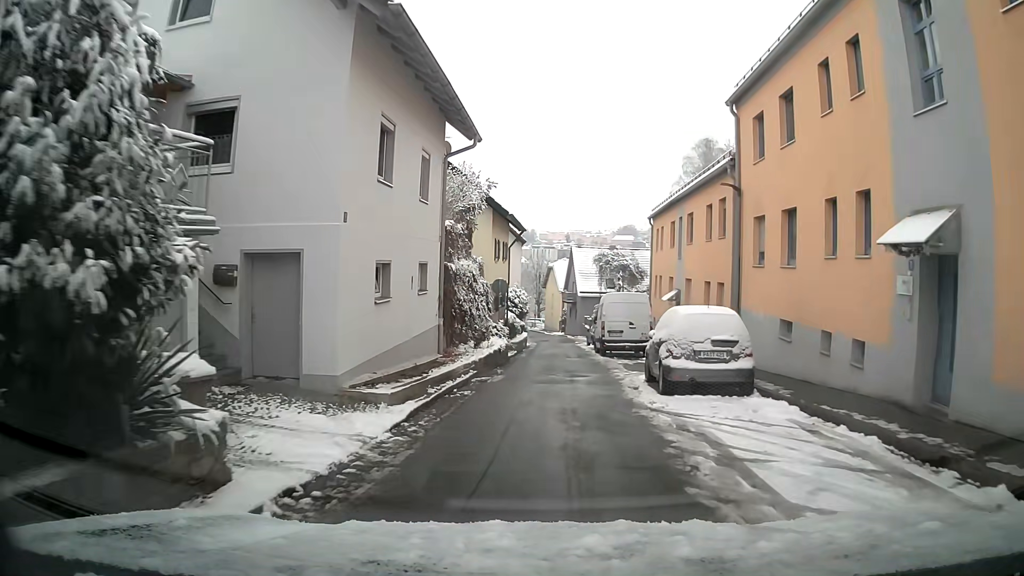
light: Day
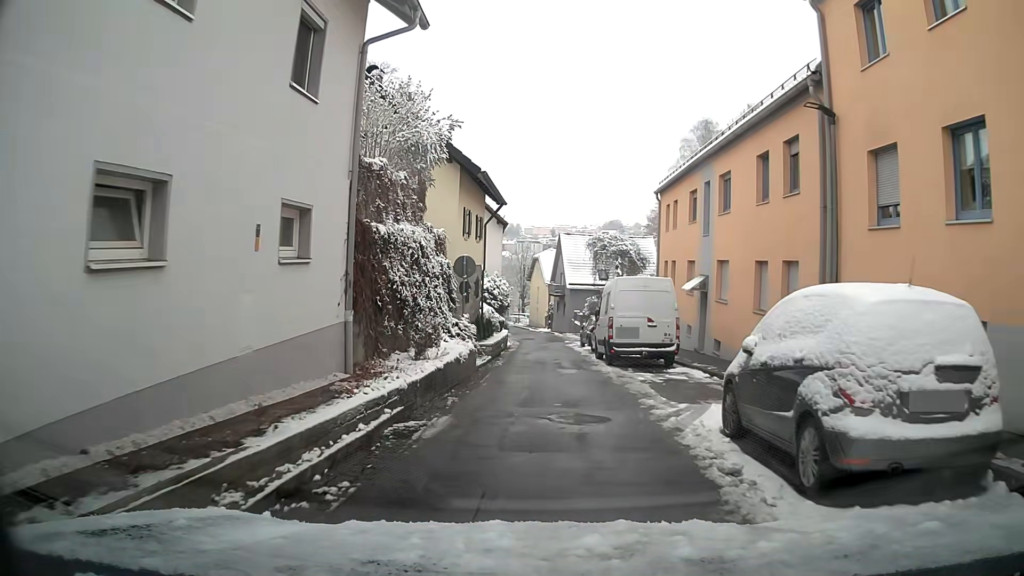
(+0.1, +7.5) m; +2°
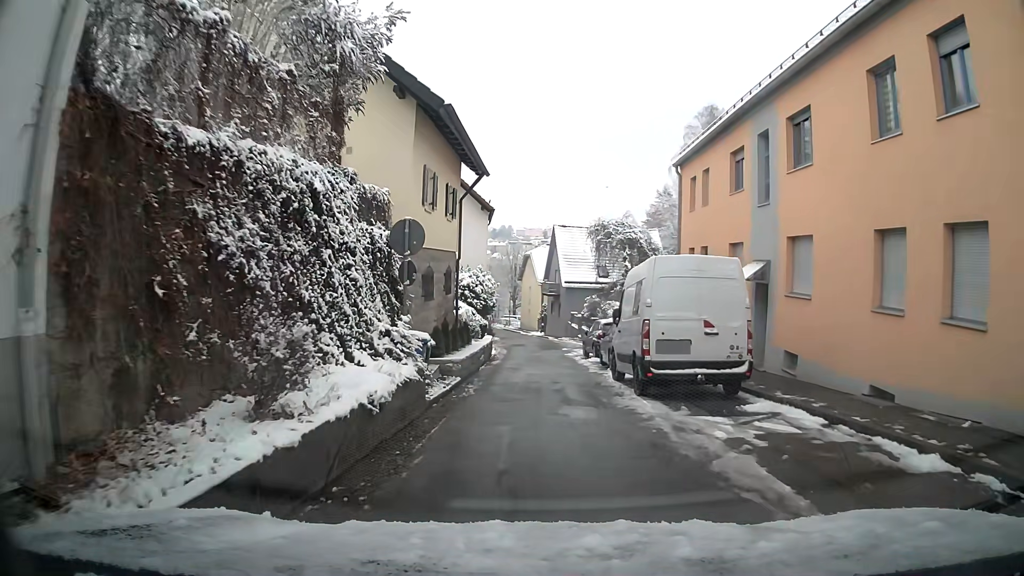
(0.0, +7.0) m; +1°
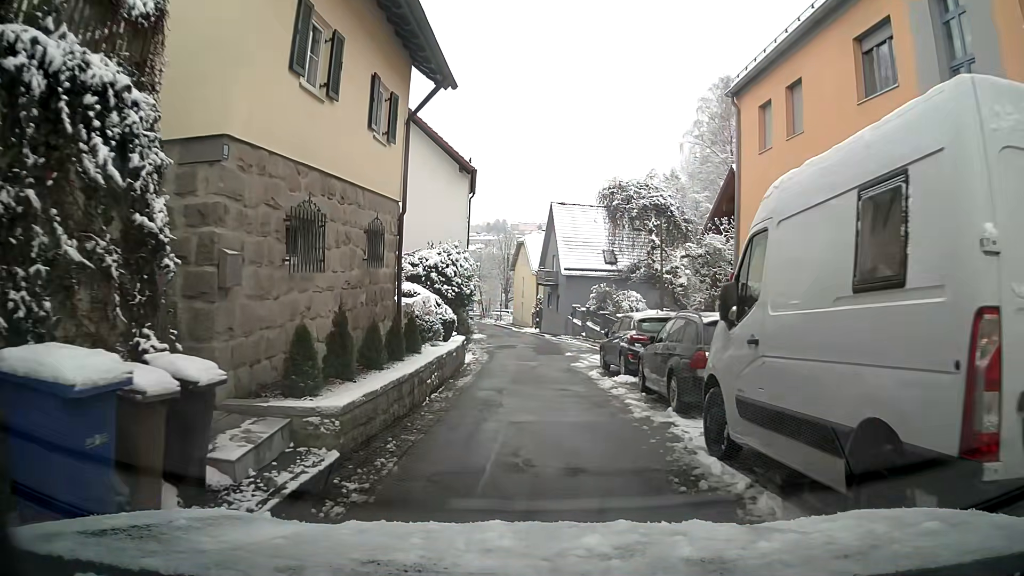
(+0.1, +9.1) m; +1°
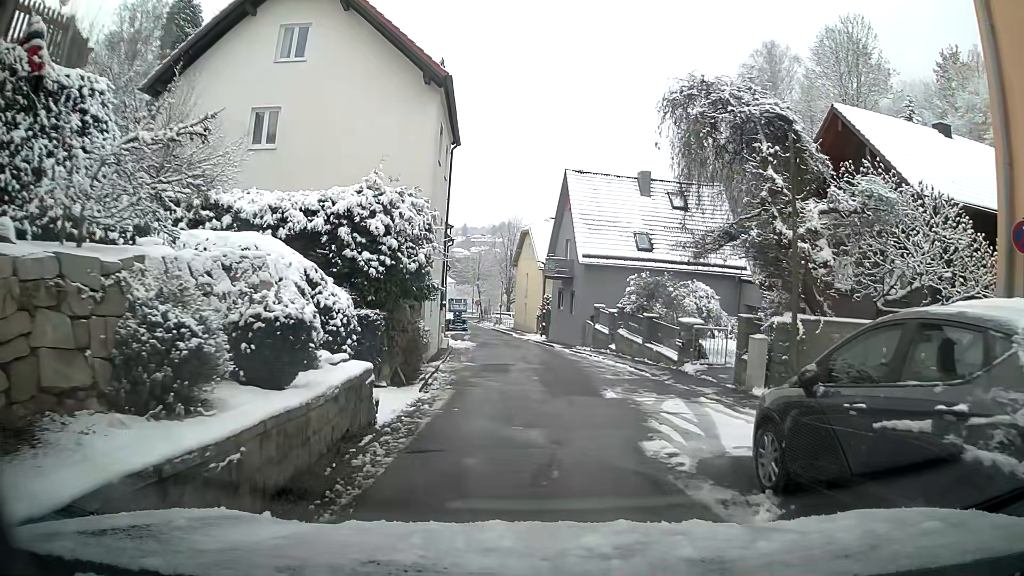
(-0.1, +12.3) m; -1°
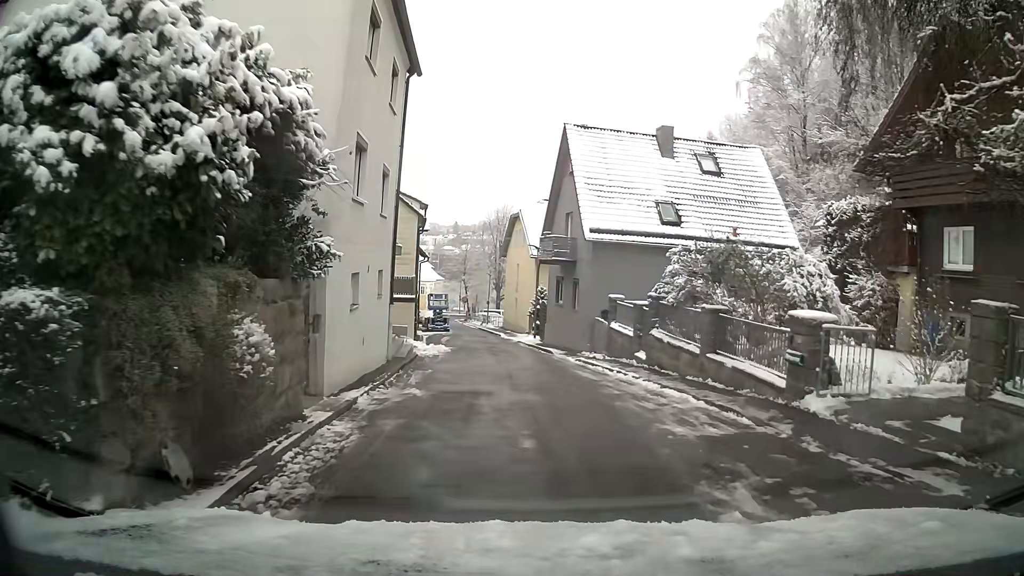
(-0.1, +8.6) m; +1°
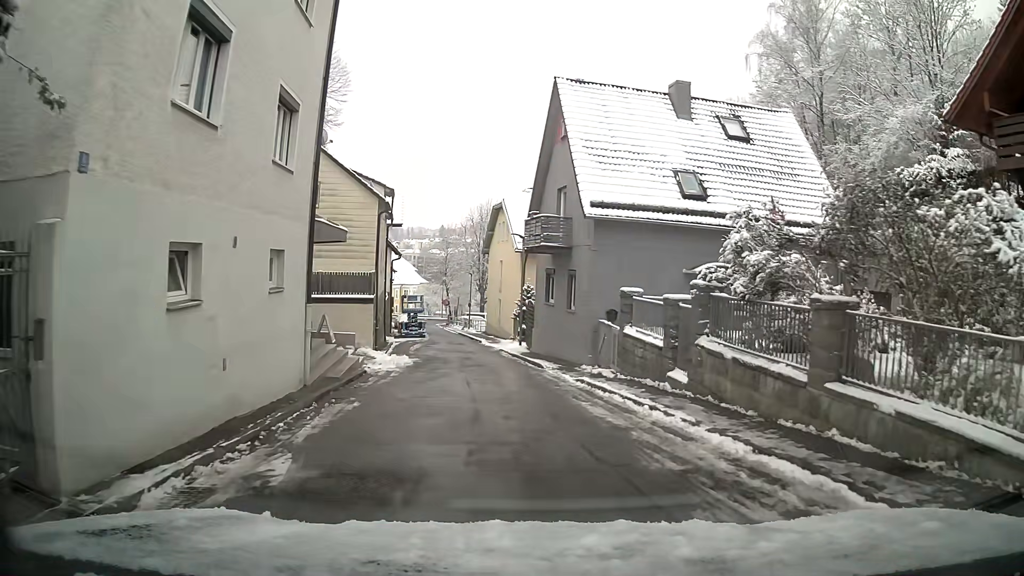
(0.0, +6.2) m; 0°
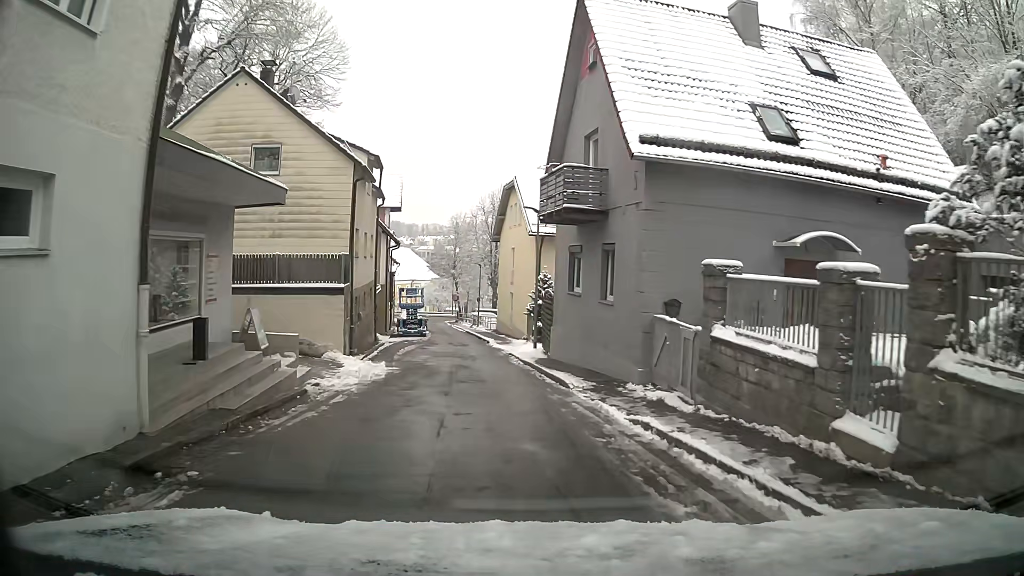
(0.0, +6.6) m; -1°
(0, +10) (-1, +20) (-3, +30) (-4, +40) (-6, +50) (-7, +59) (-9, +69) (-11, +79) (-11, +89) (-16, +97) m
